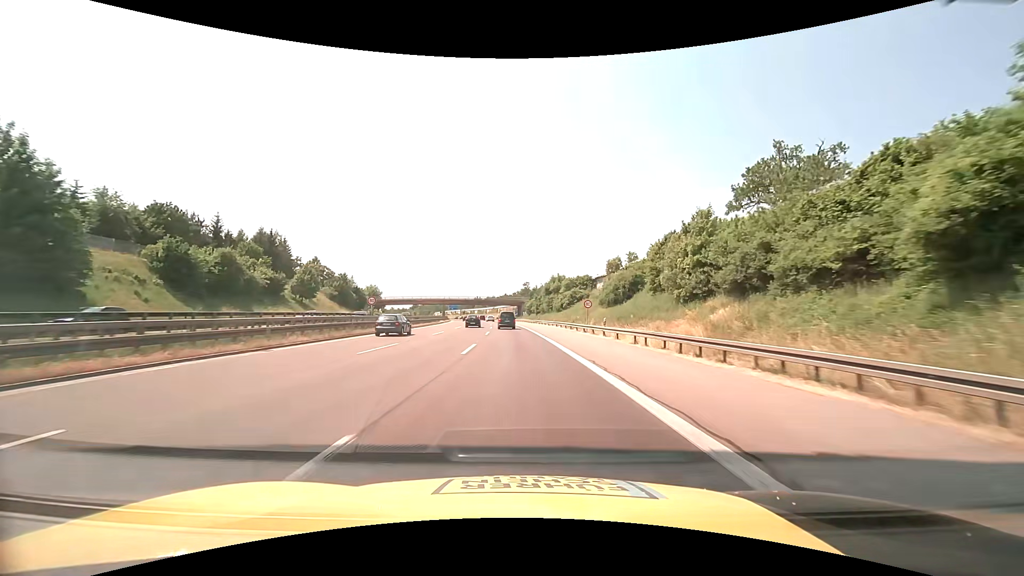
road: motorway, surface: asphalt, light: Day
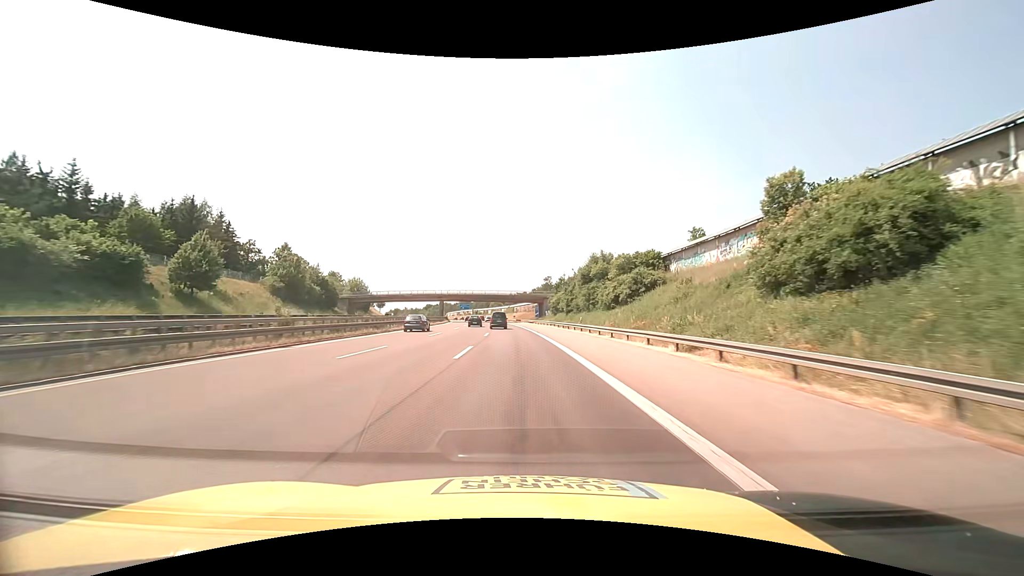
(-0.6, +38.5) m; -2°
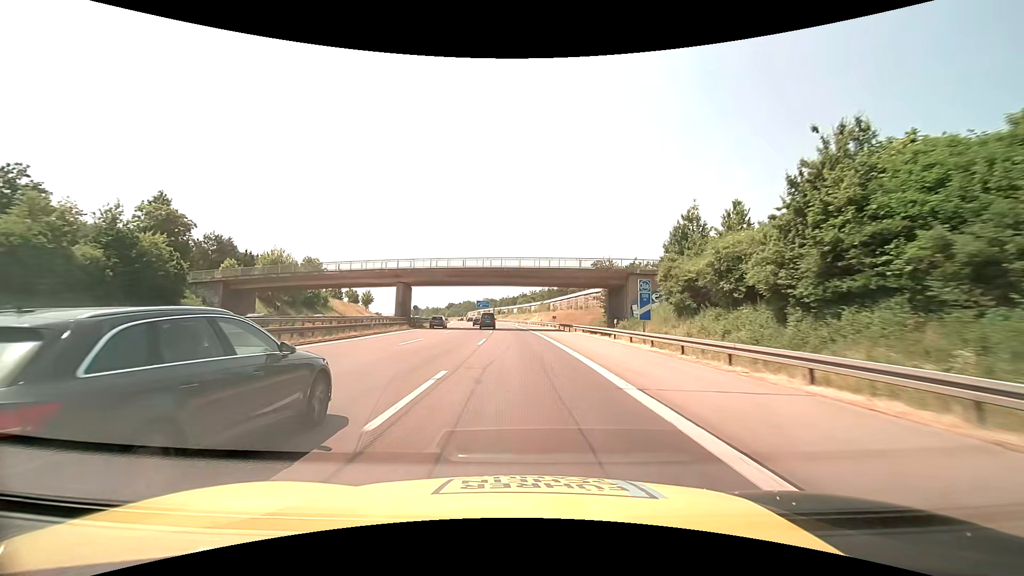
(-2.2, +64.2) m; -4°
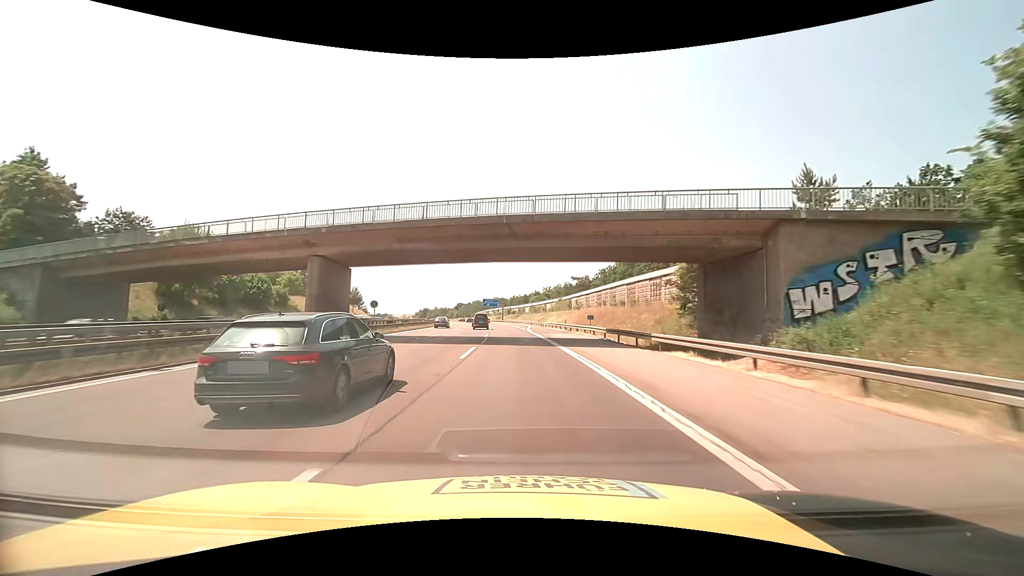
(-0.2, +25.8) m; -1°
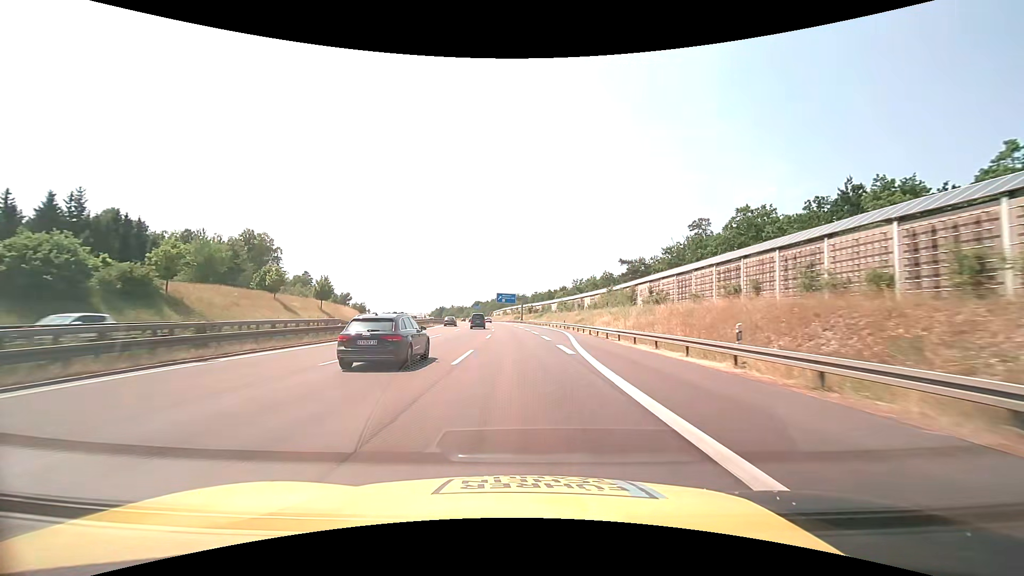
(-0.8, +38.6) m; -2°
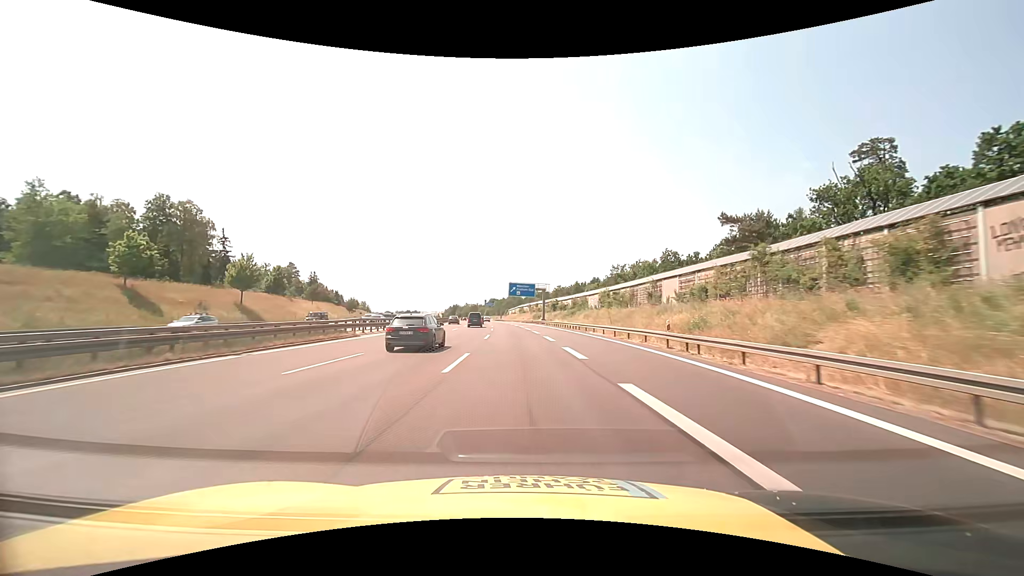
(-0.7, +38.7) m; -2°
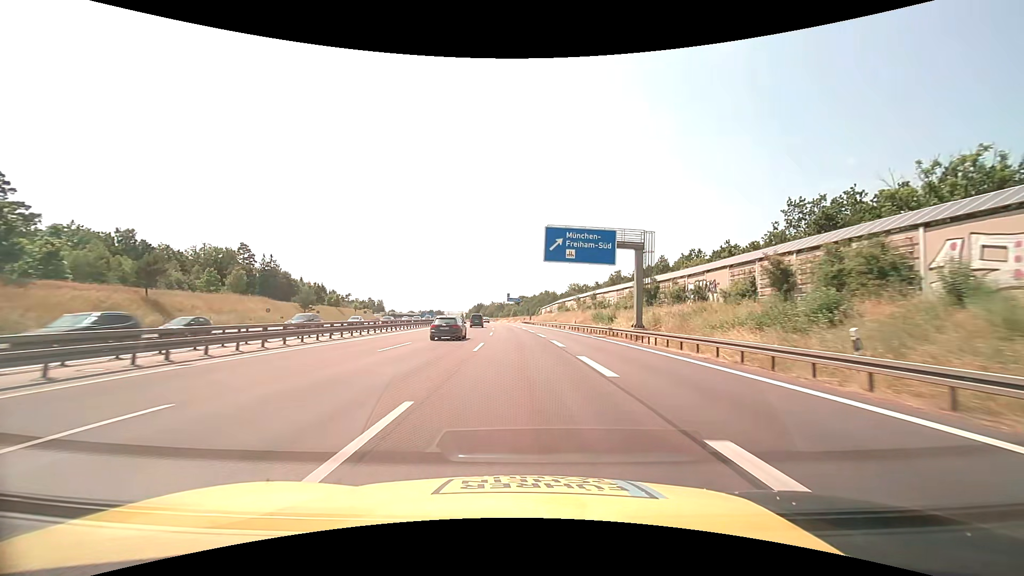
(-2.1, +64.5) m; -4°
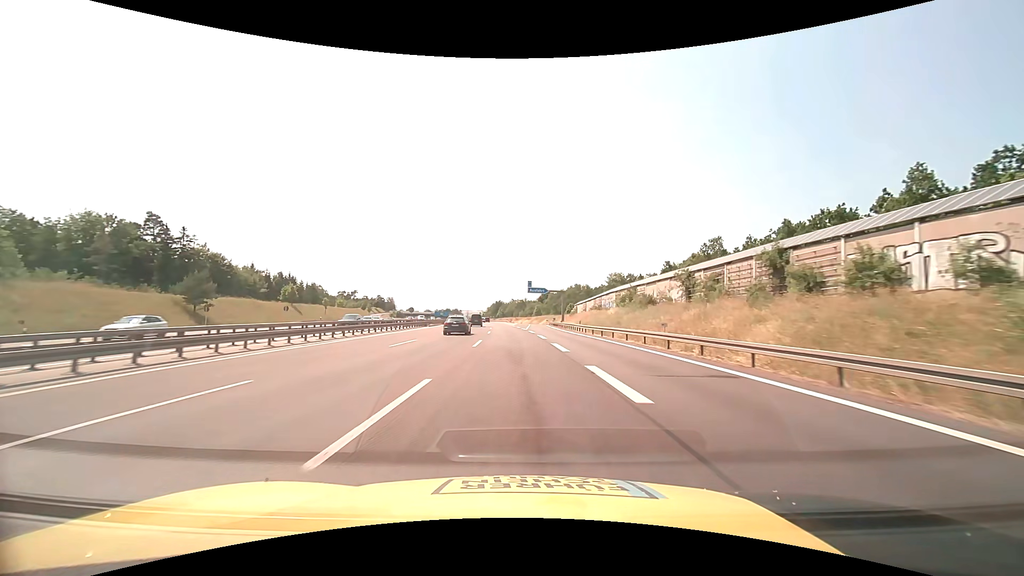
(-1.2, +51.6) m; -2°
(0, +10) (0, +20) (-1, +30) (-1, +40) (-1, +50) (-2, +60) (-3, +70) (-3, +80) (-4, +90) (-5, +100) m
